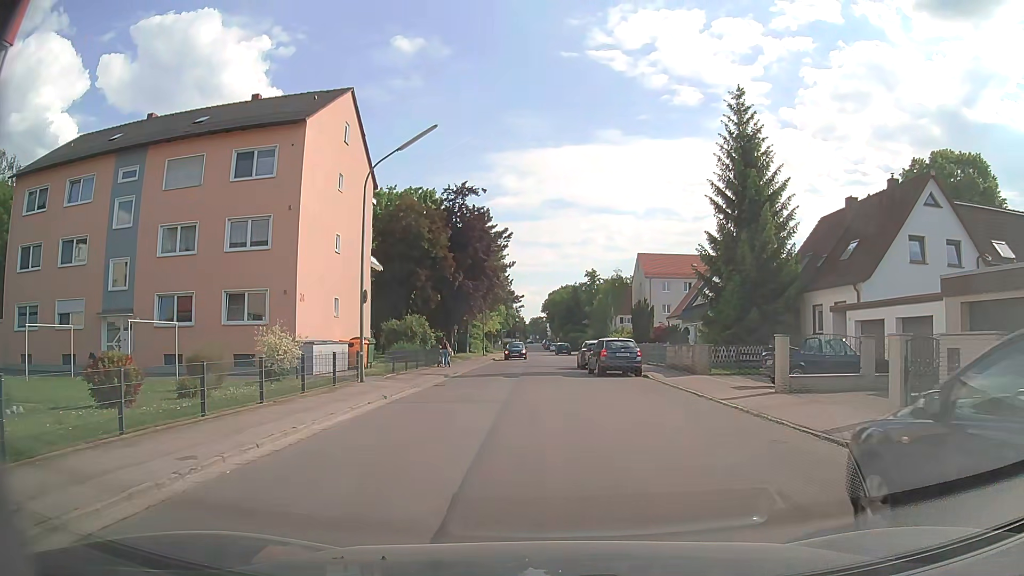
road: unclassified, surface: asphalt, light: Day
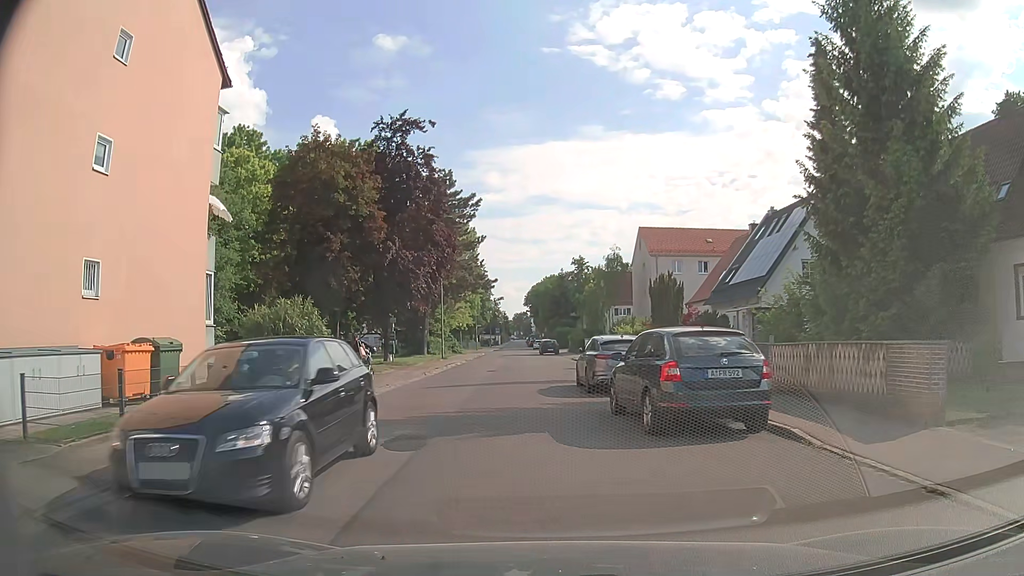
(+0.3, +16.5) m; +1°
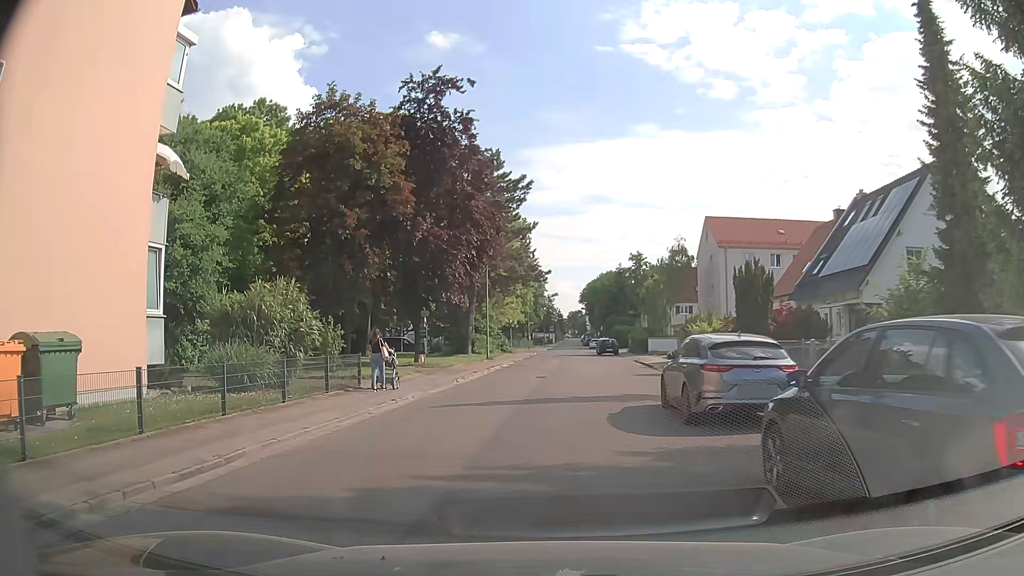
(-0.1, +6.0) m; -4°
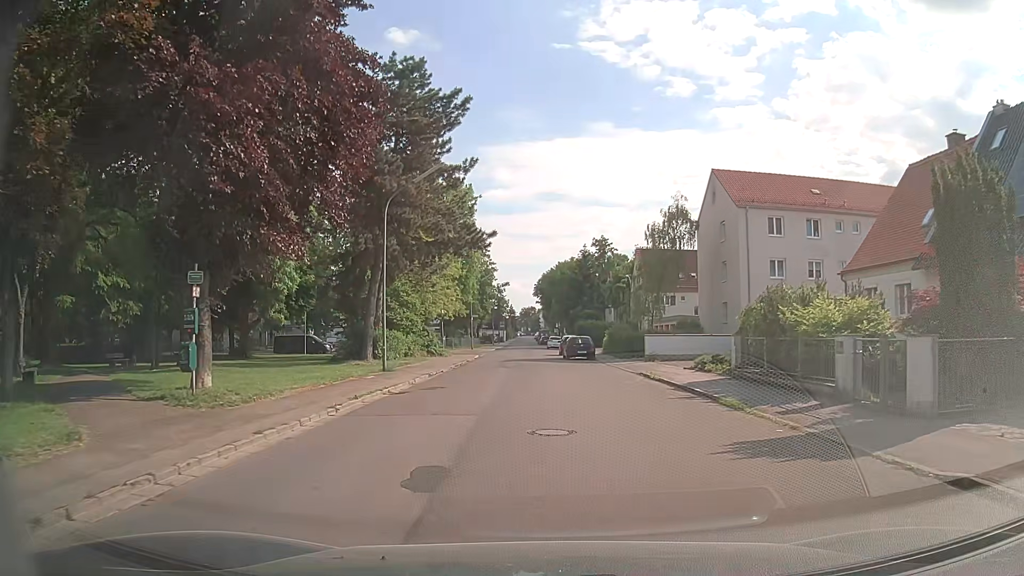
(+0.5, +18.3) m; +3°
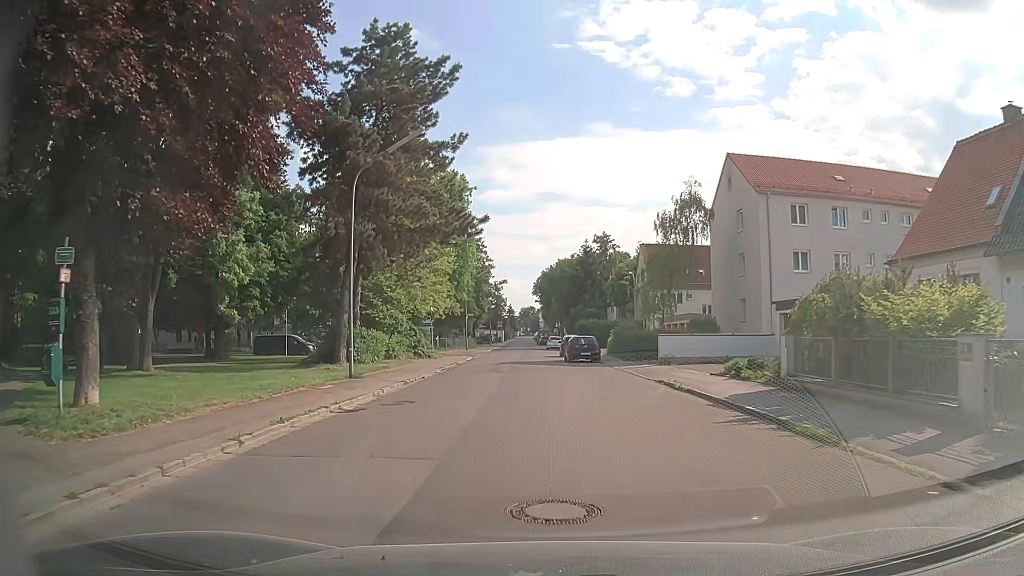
(+0.1, +4.3) m; +1°
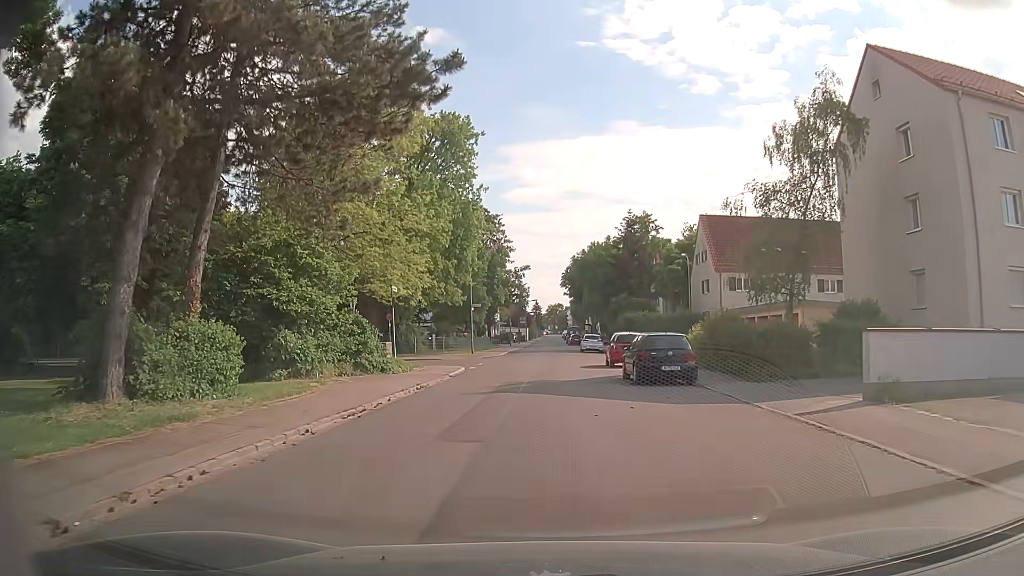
(-0.4, +17.7) m; -2°
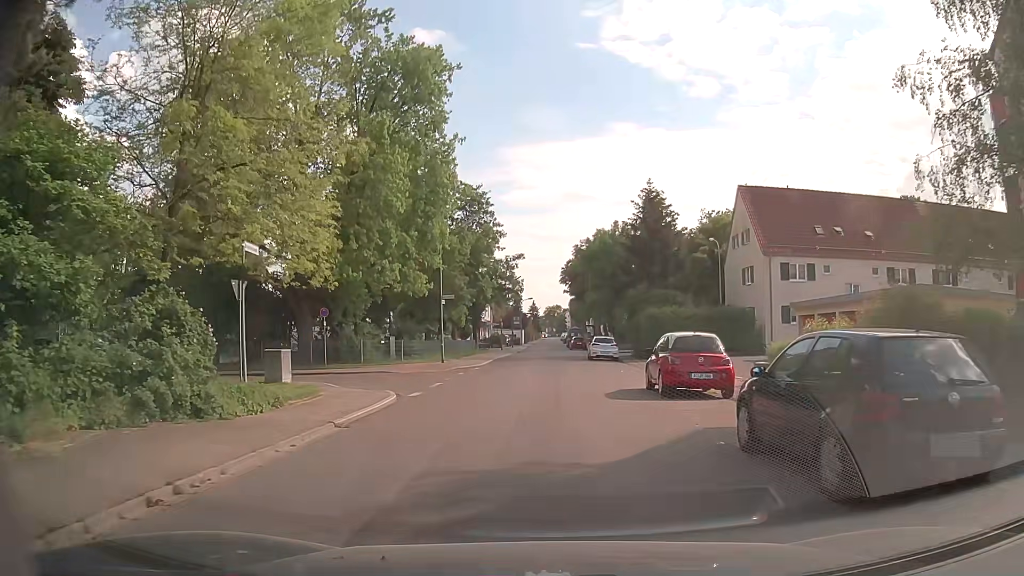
(0.0, +13.0) m; 0°
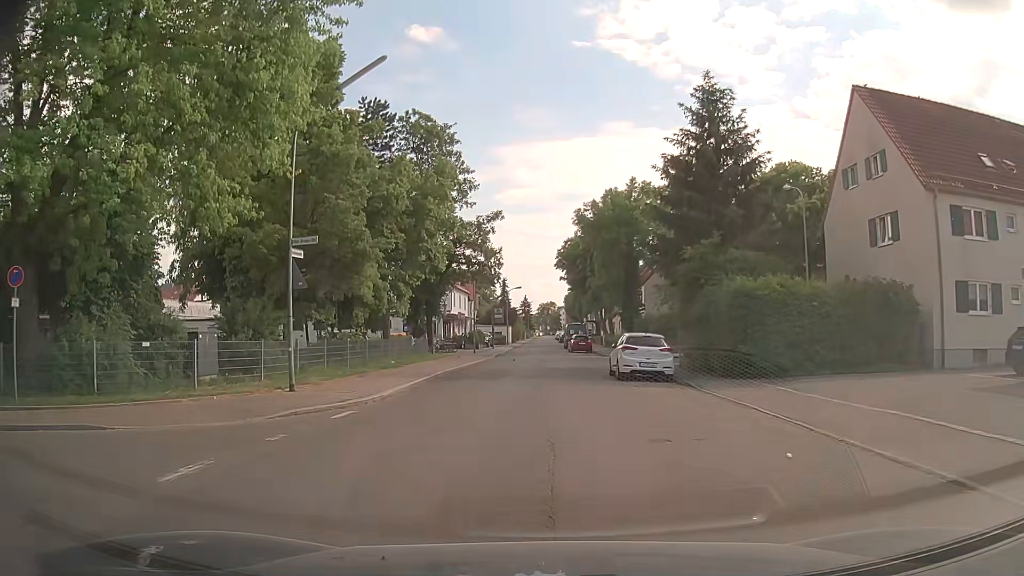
(+0.4, +20.3) m; +1°
(0, +10) (0, +20) (0, +30) (0, +40) (0, +50) (0, +60) (0, +70) (0, +80) (0, +90) (0, +100) m
